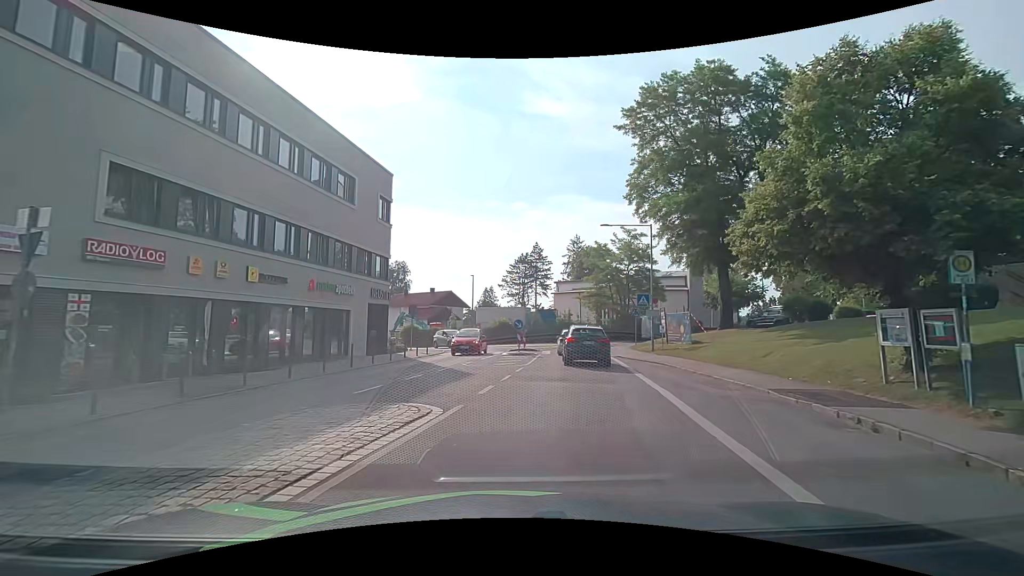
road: unclassified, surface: asphalt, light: Day
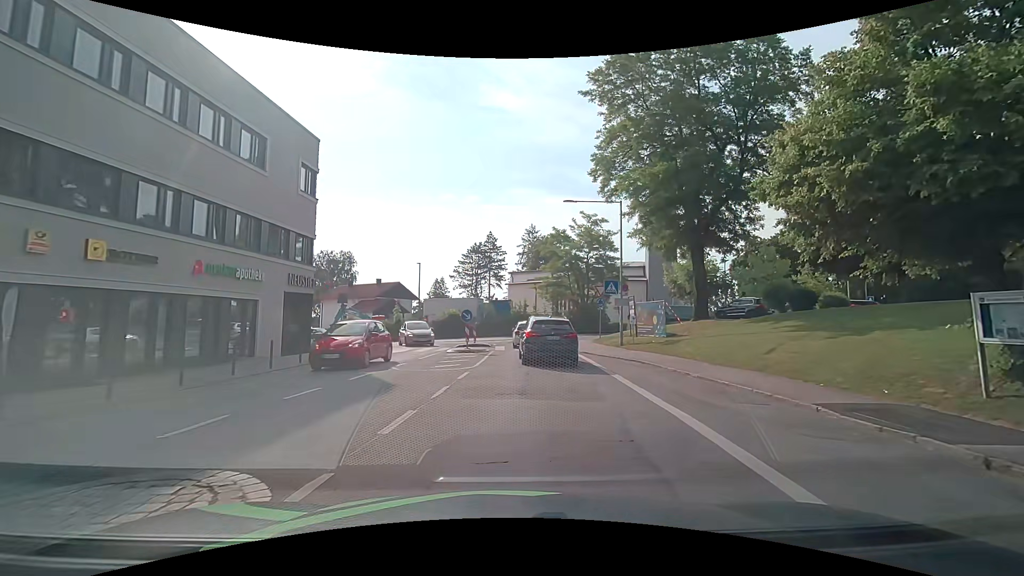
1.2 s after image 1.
(+0.2, +4.6) m; +5°
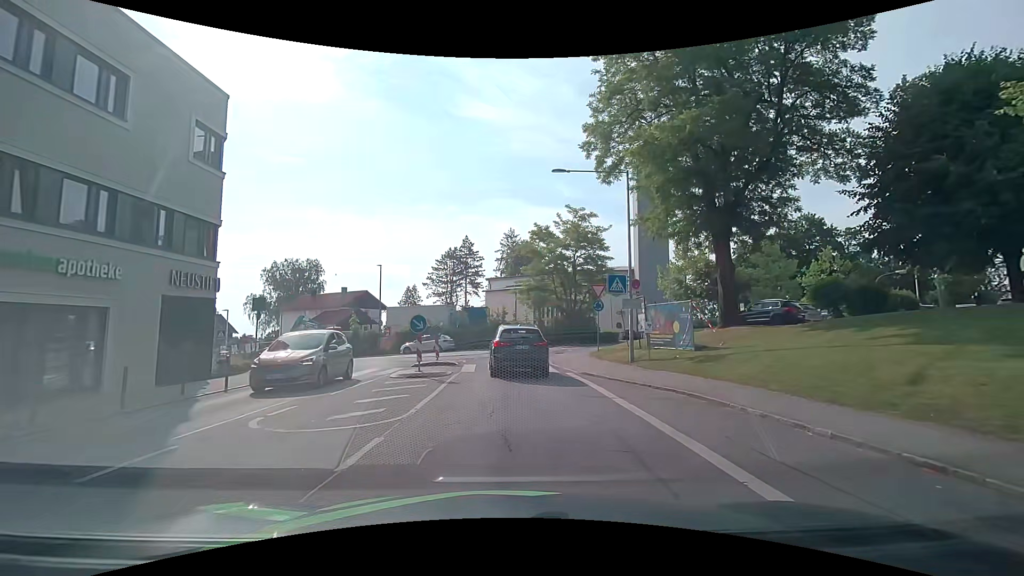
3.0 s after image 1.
(+0.3, +7.1) m; +1°
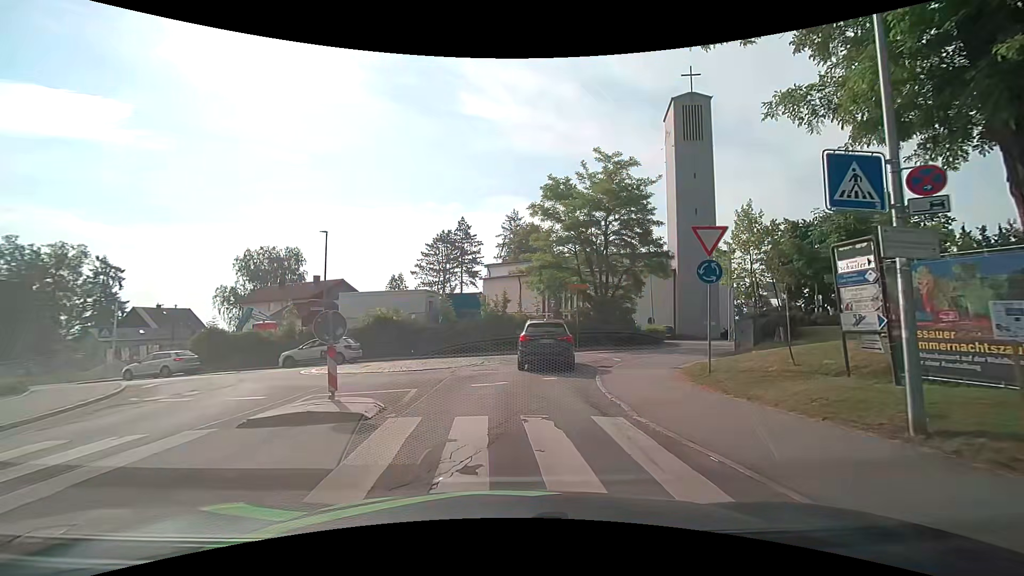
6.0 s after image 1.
(+0.4, +14.0) m; +1°
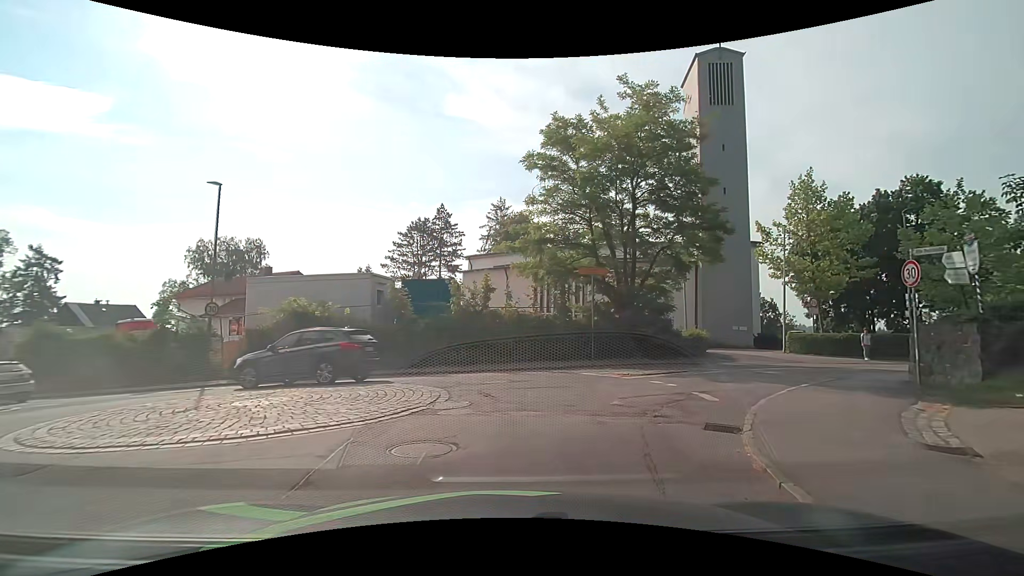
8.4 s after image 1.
(+0.1, +10.0) m; +2°
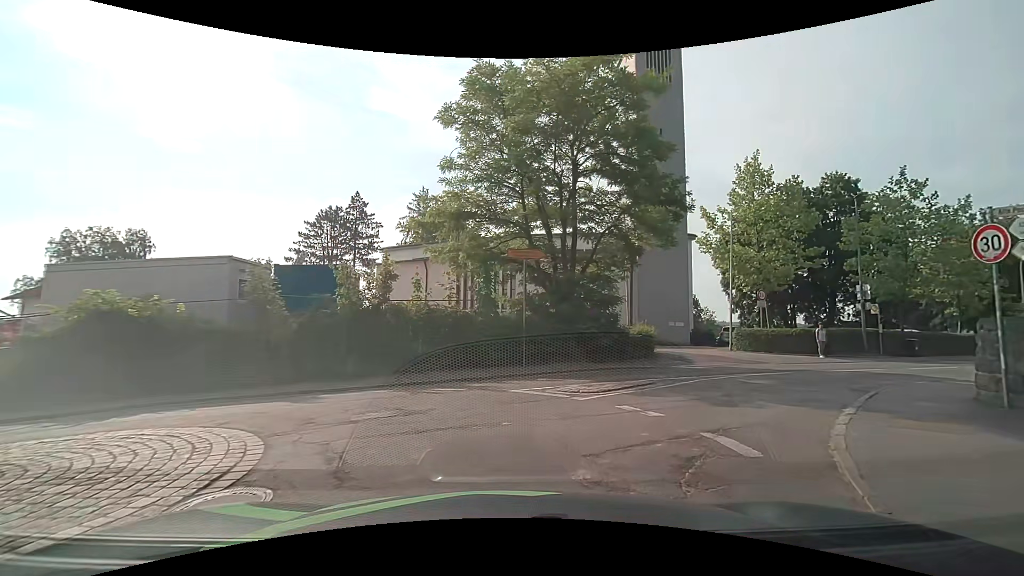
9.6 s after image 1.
(+0.3, +4.7) m; +7°
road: tertiary
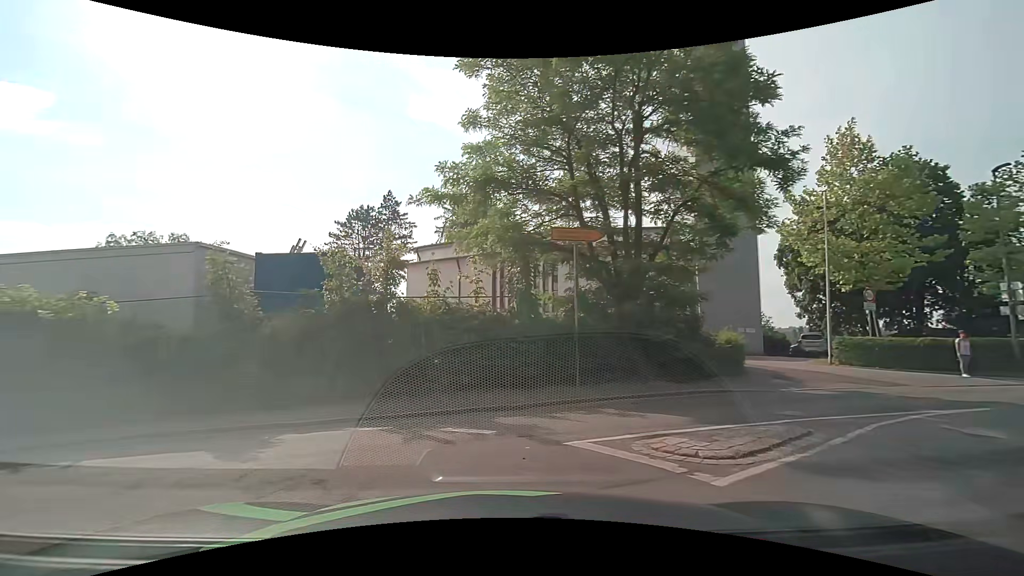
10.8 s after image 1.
(0.0, +4.3) m; -5°
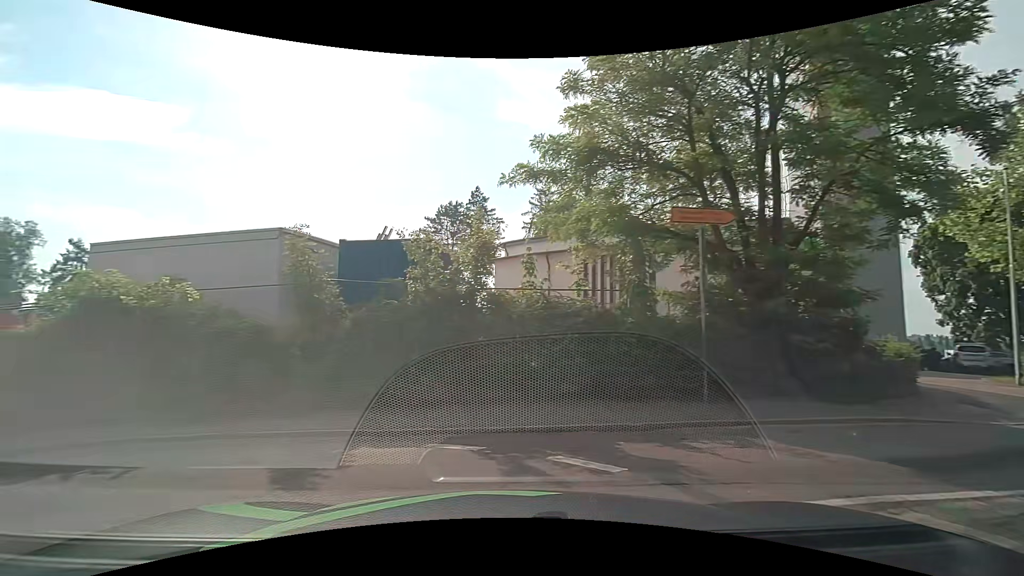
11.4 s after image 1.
(-0.1, +1.9) m; -8°
